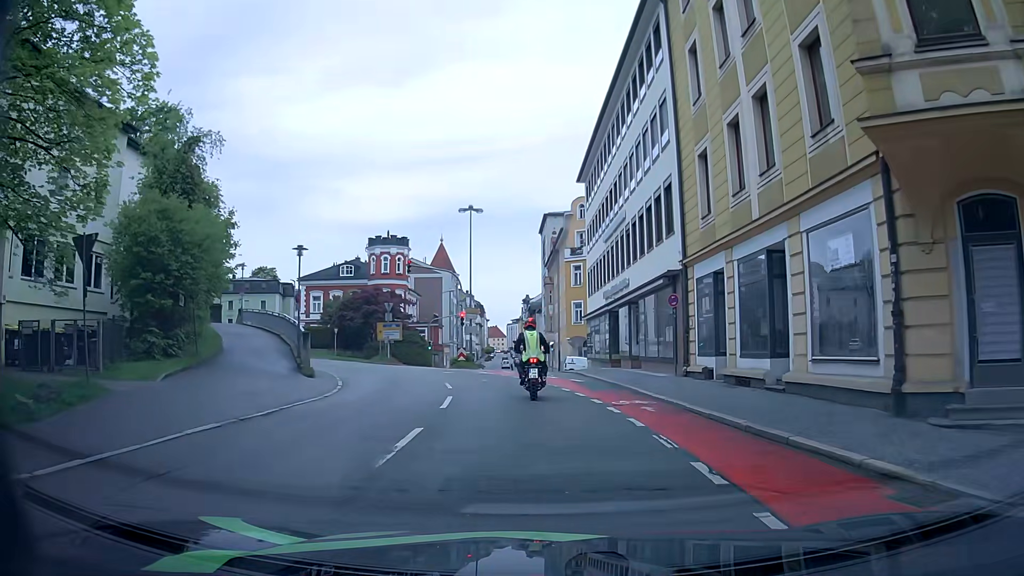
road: tertiary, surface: asphalt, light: Day
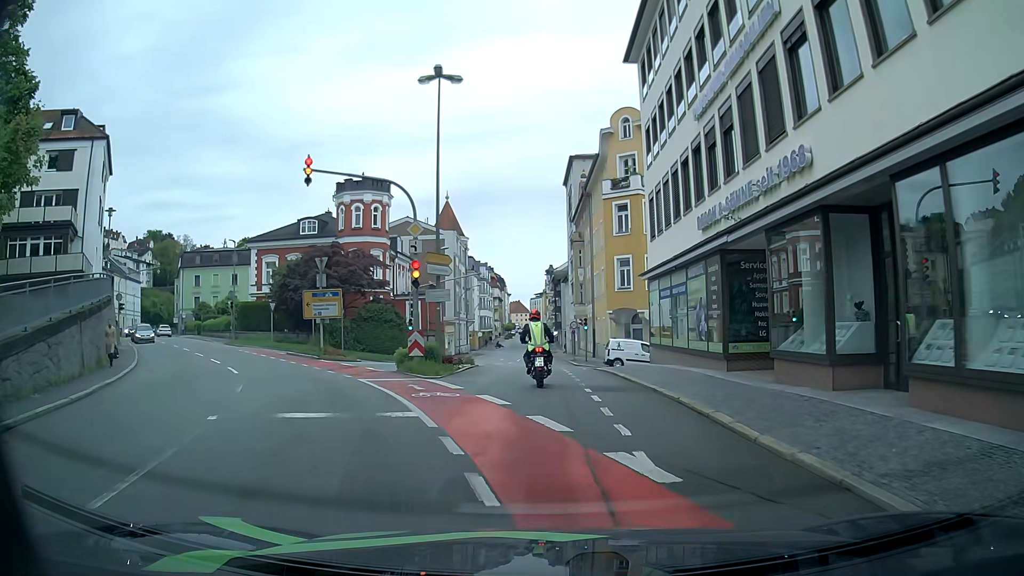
(-0.9, +20.7) m; -3°
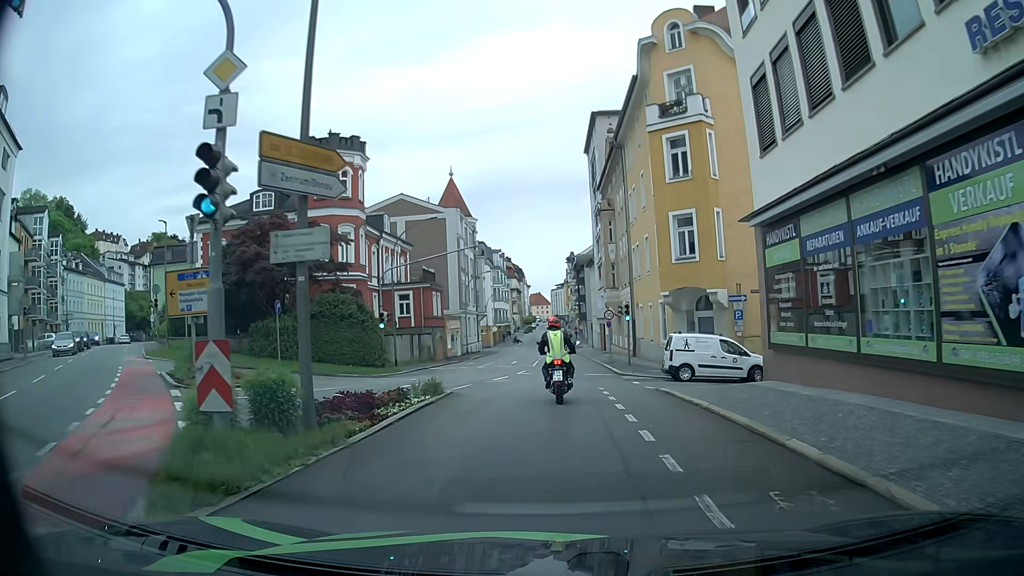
(-0.1, +13.8) m; -1°
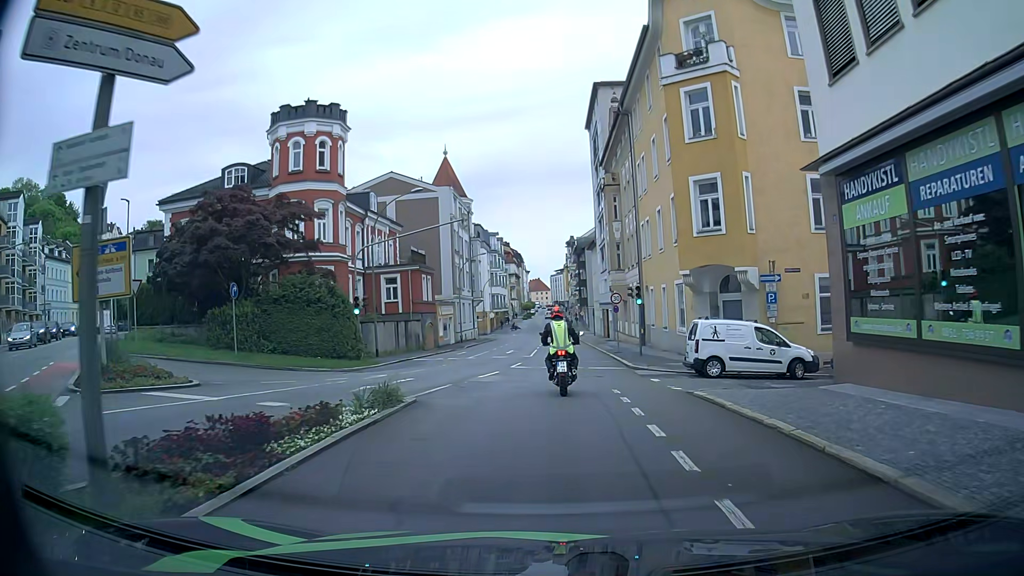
(0.0, +4.4) m; +1°
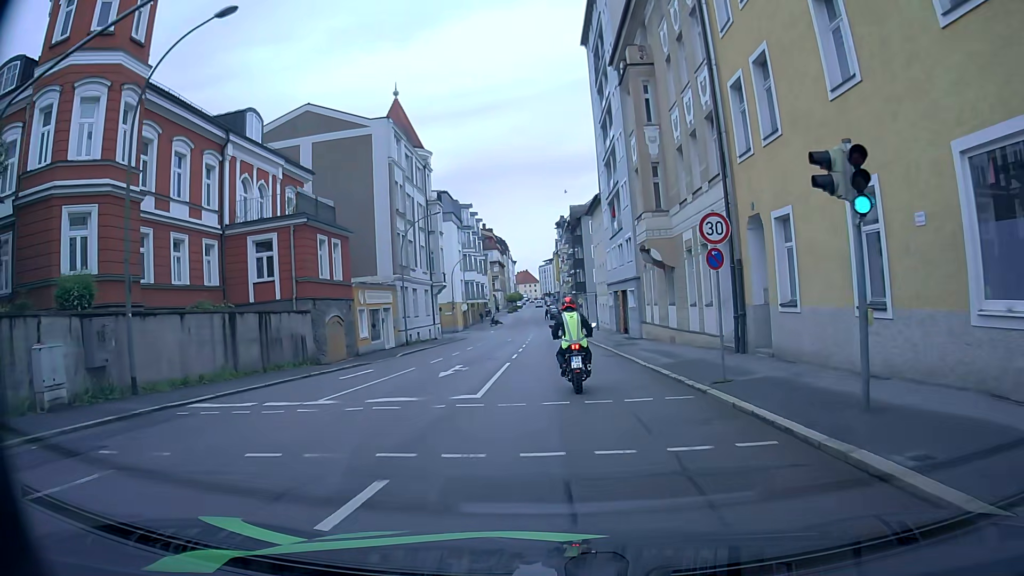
(-0.6, +22.2) m; -1°
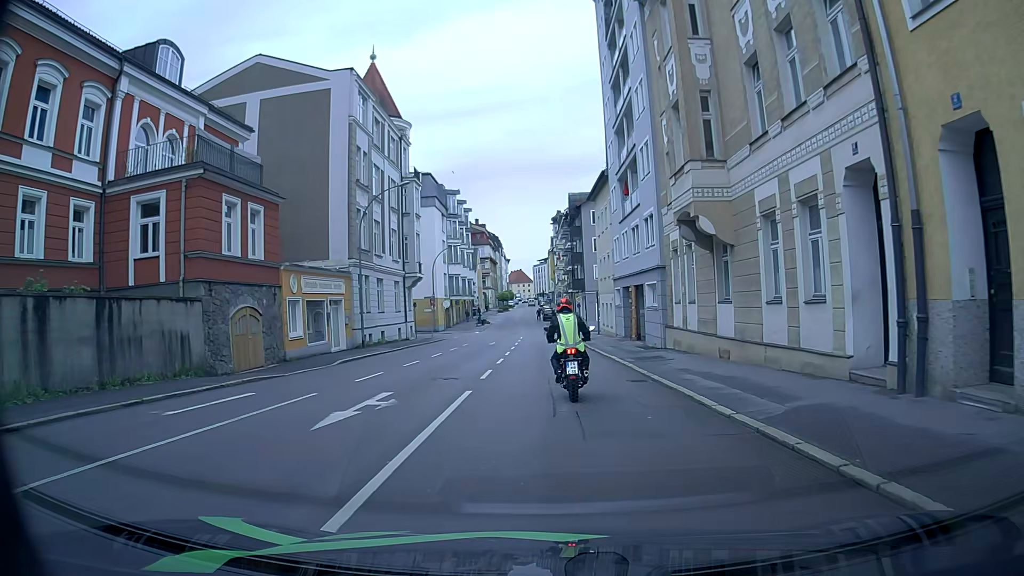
(-0.1, +9.3) m; -1°
(0, +10) (0, +20) (0, +30) (0, +40) (0, +50) (0, +60) (0, +70) (-1, +80) (-1, +90) (-1, +100) m
